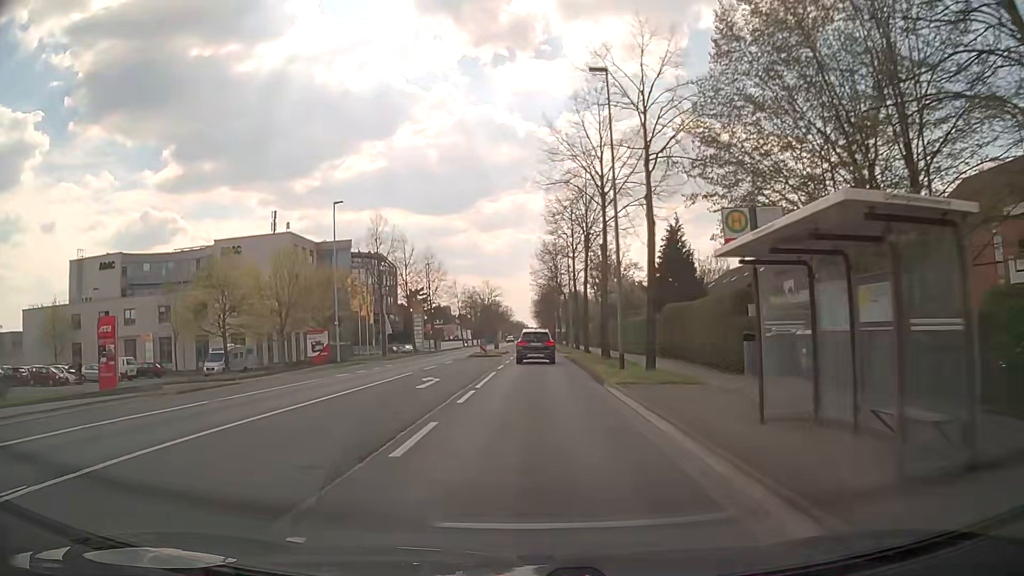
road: secondary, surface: asphalt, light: Day
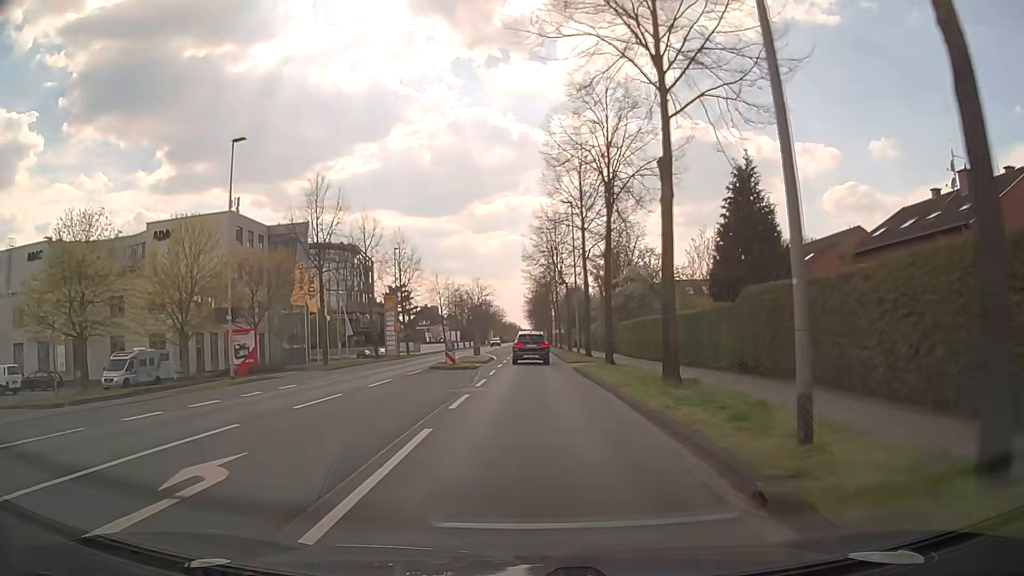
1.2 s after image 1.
(+0.1, +15.2) m; +1°
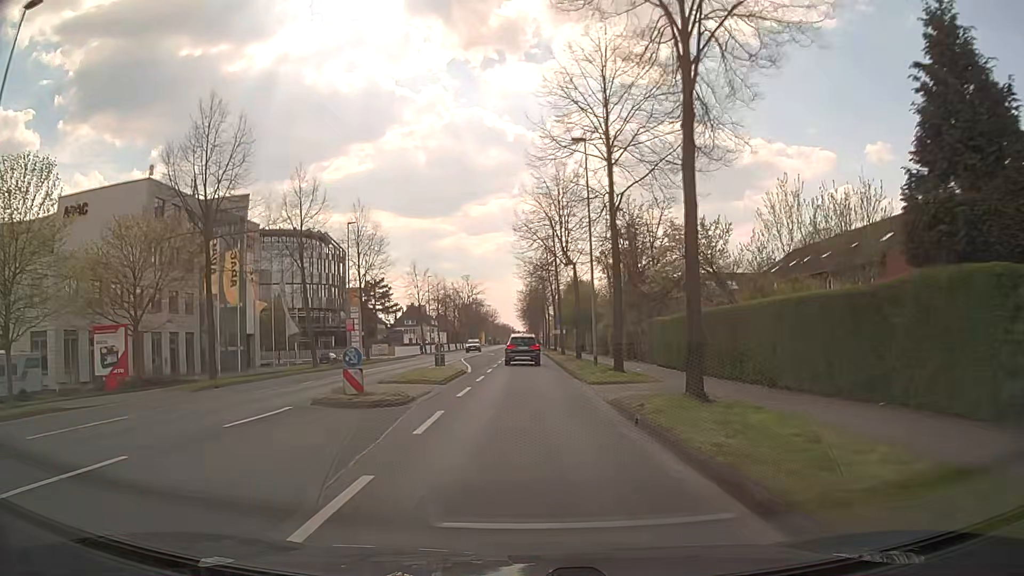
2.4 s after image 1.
(+0.1, +15.2) m; +1°
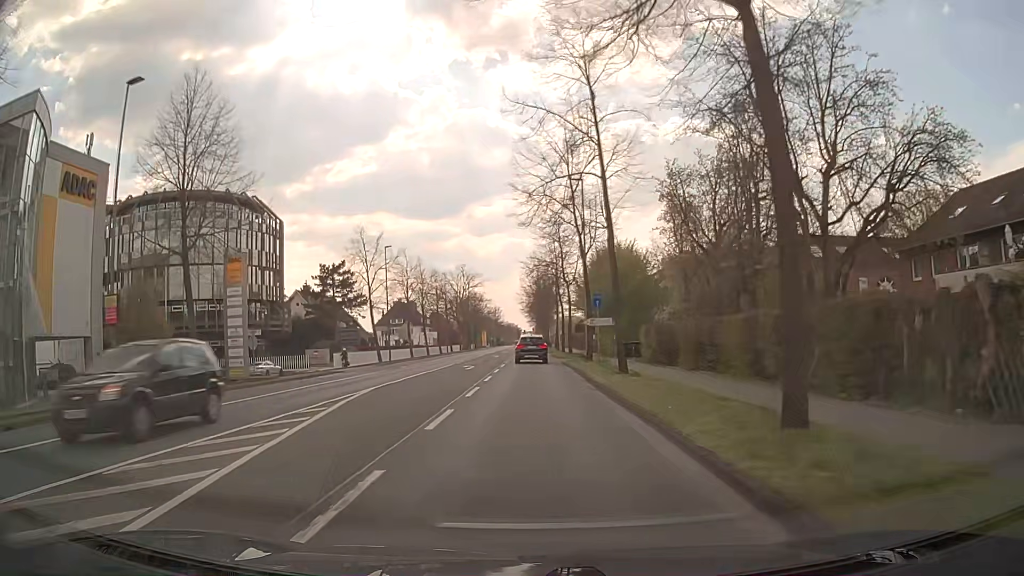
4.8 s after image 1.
(-0.2, +30.6) m; -1°
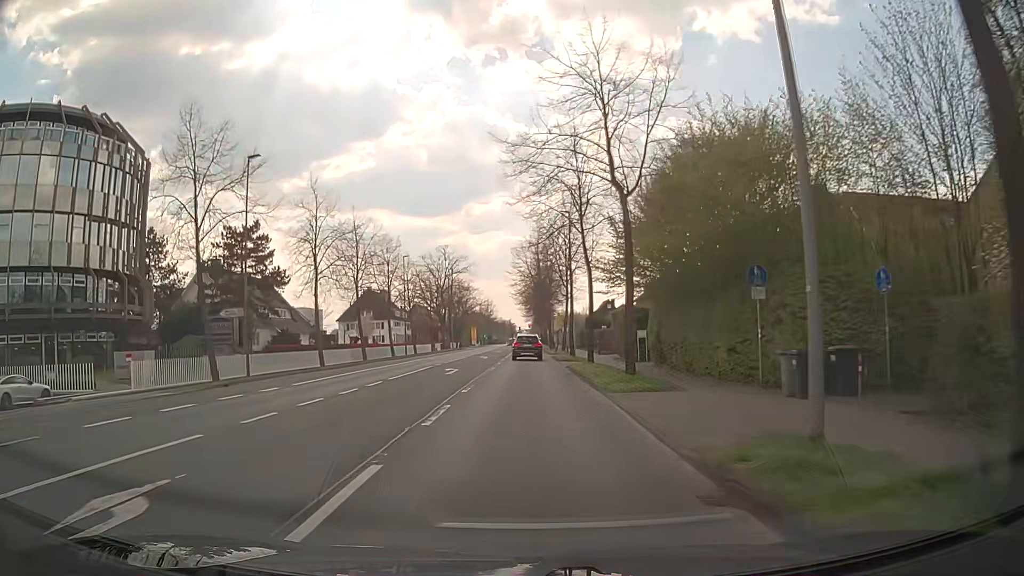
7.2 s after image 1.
(+0.1, +30.7) m; +1°
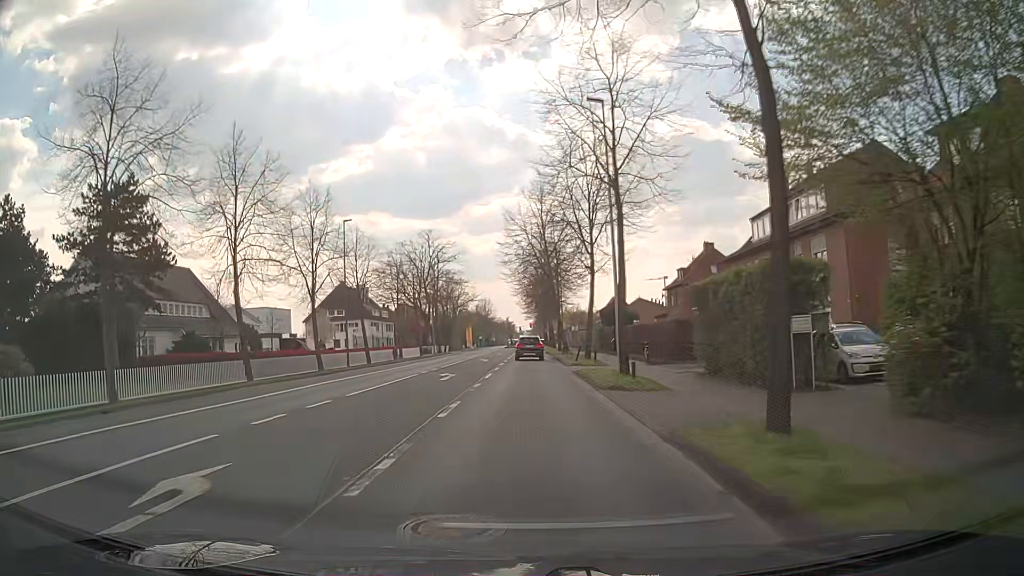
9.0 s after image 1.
(-0.2, +23.1) m; 0°
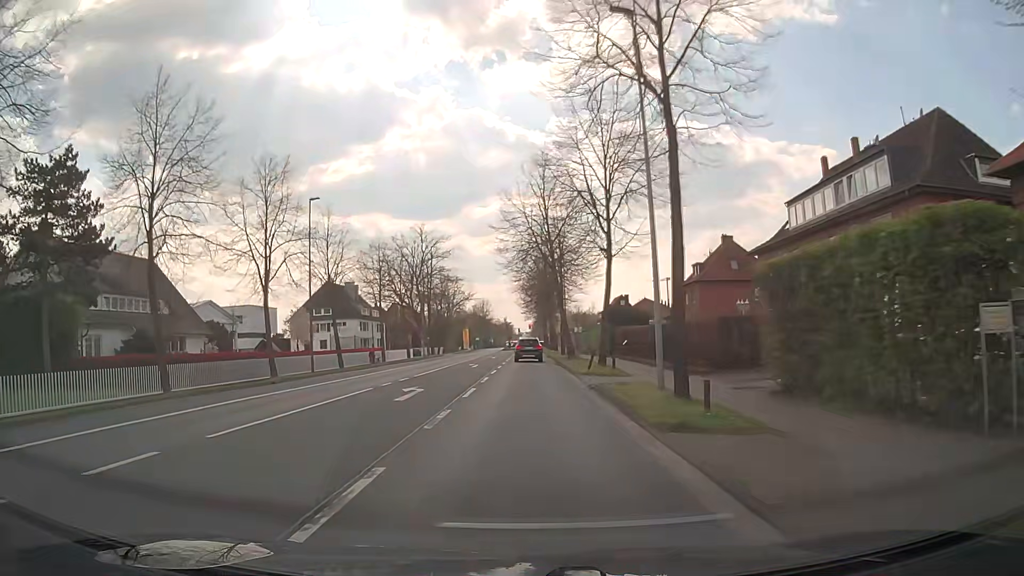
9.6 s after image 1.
(-0.1, +7.7) m; 0°
